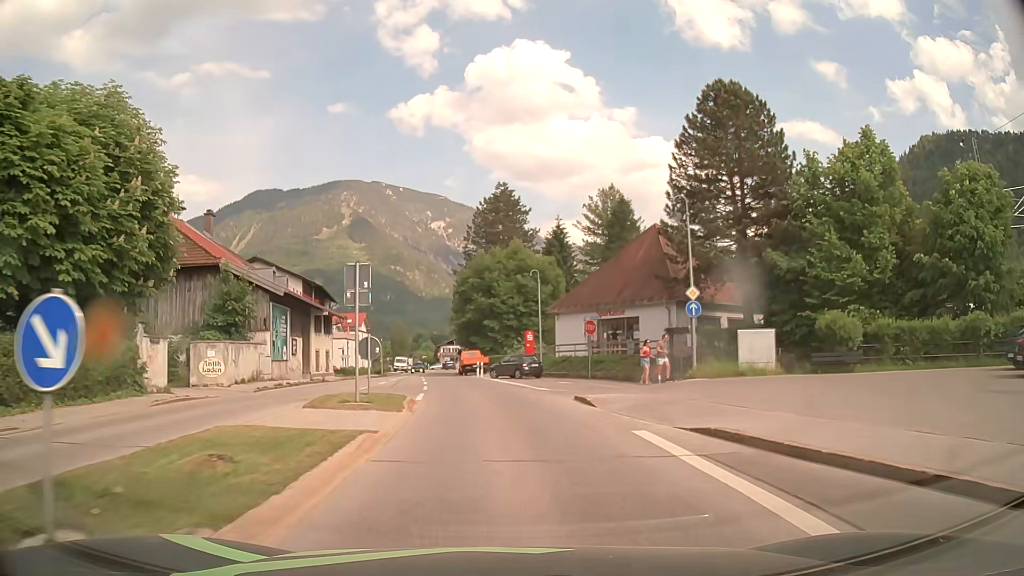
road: primary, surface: asphalt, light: Day
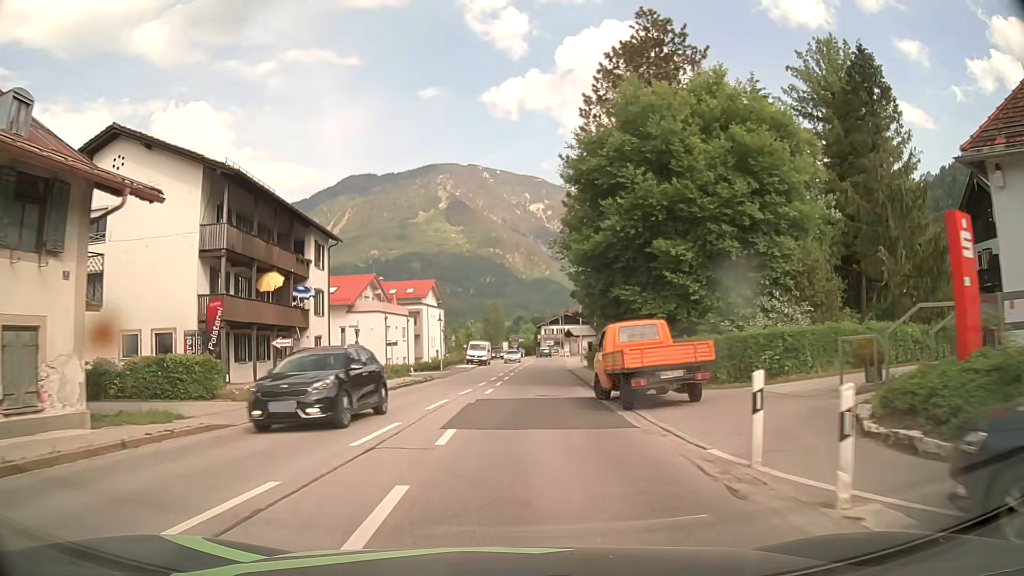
(-3.4, +38.5) m; -9°
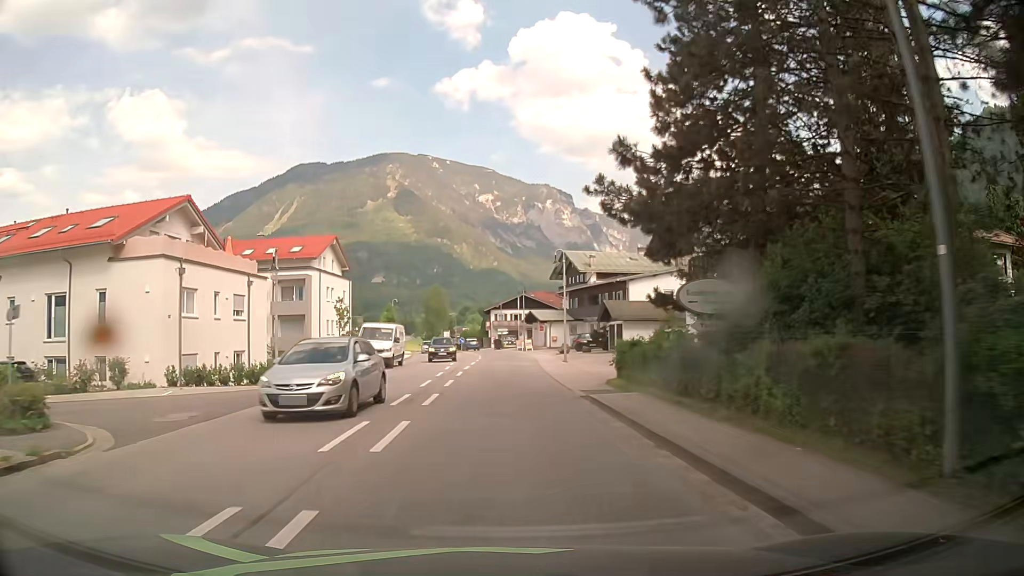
(+0.9, +31.2) m; +5°
(0, +10) (0, +20) (0, +30) (-1, +40) (-1, +50) (-2, +60) (-3, +70) (-4, +80) (-6, +90) (-8, +99) m
